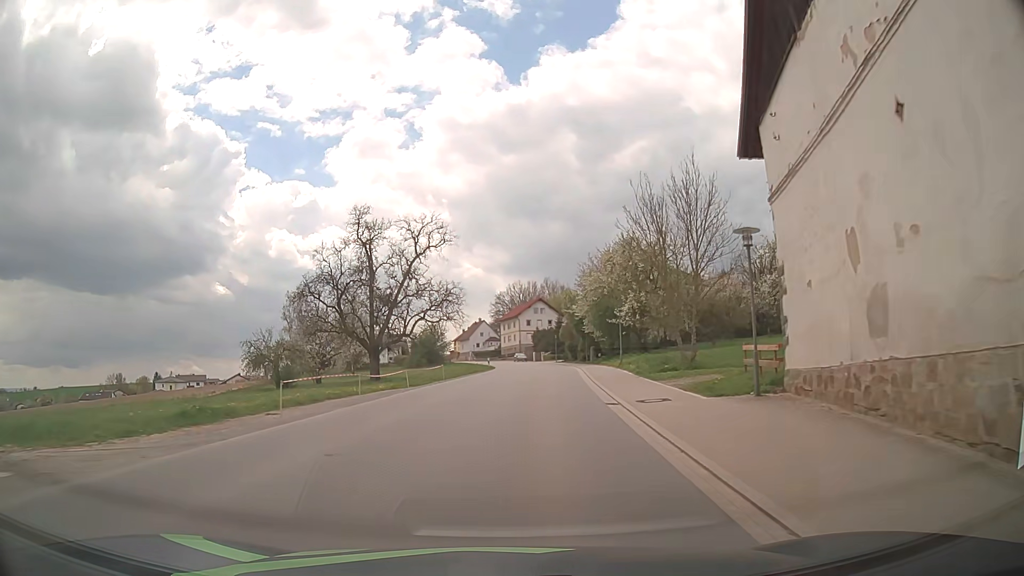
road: tertiary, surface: asphalt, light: Day
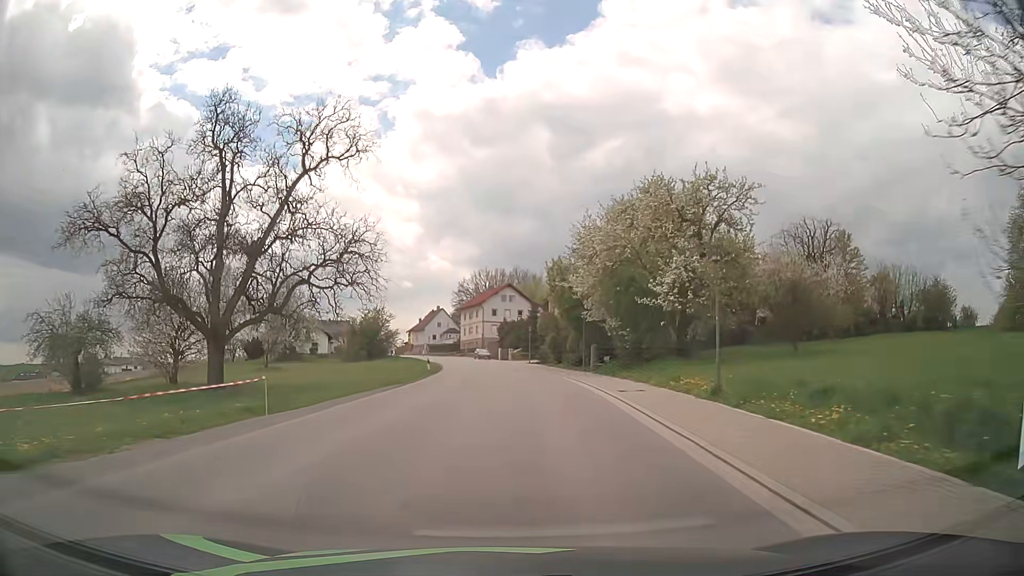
(+0.9, +23.8) m; +3°
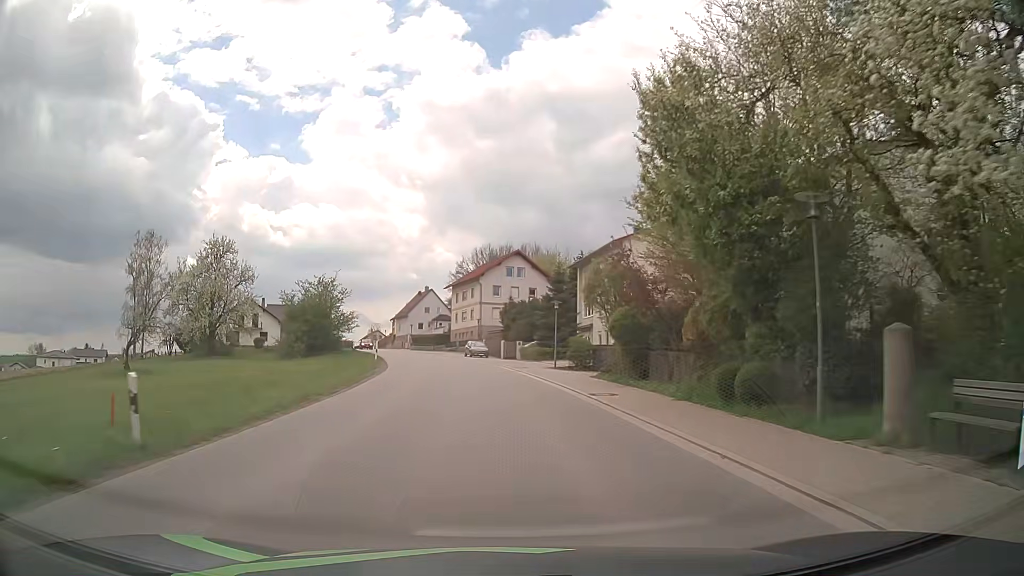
(+0.1, +32.3) m; 0°
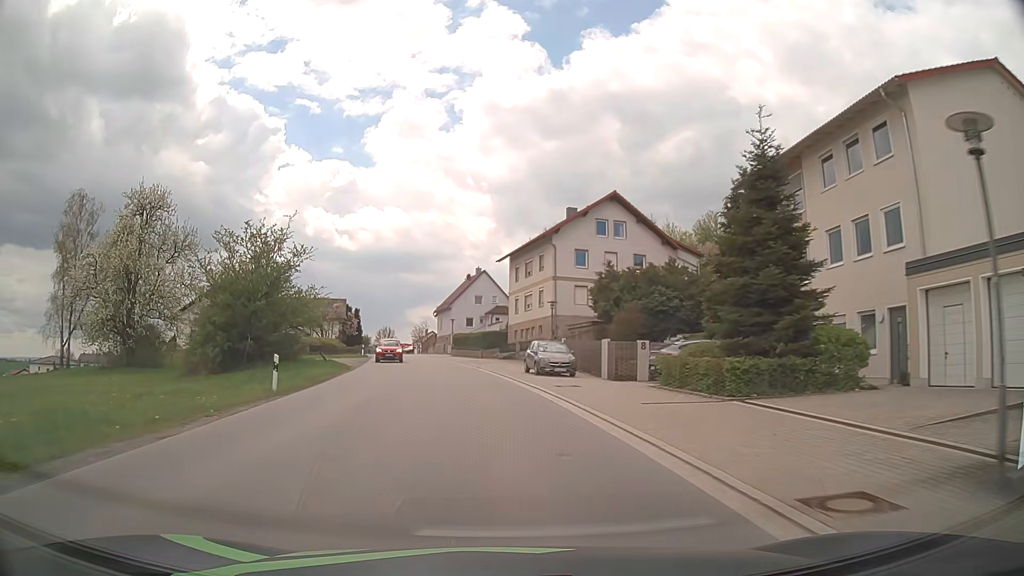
(-1.2, +32.8) m; -6°
